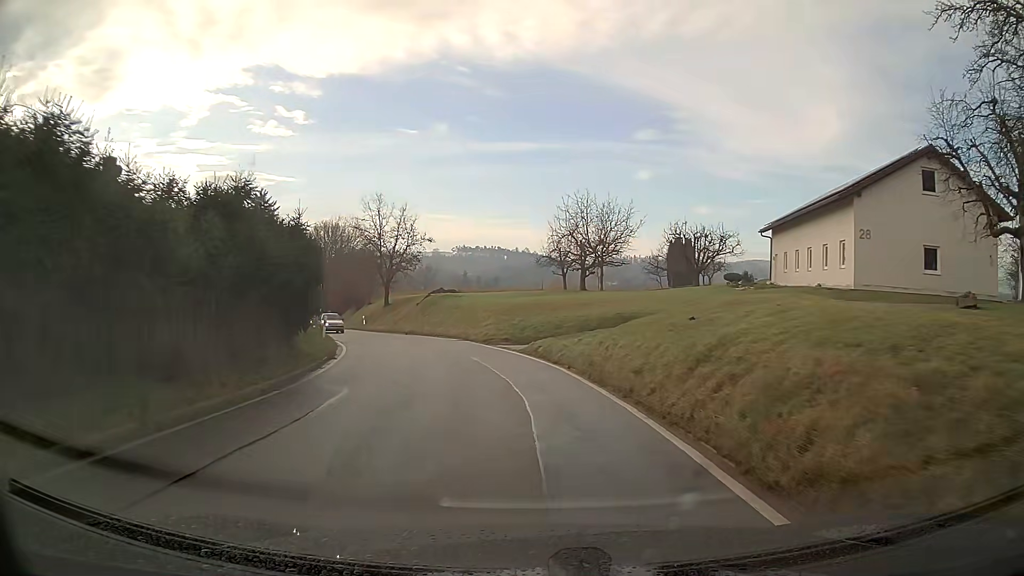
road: tertiary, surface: asphalt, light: Day
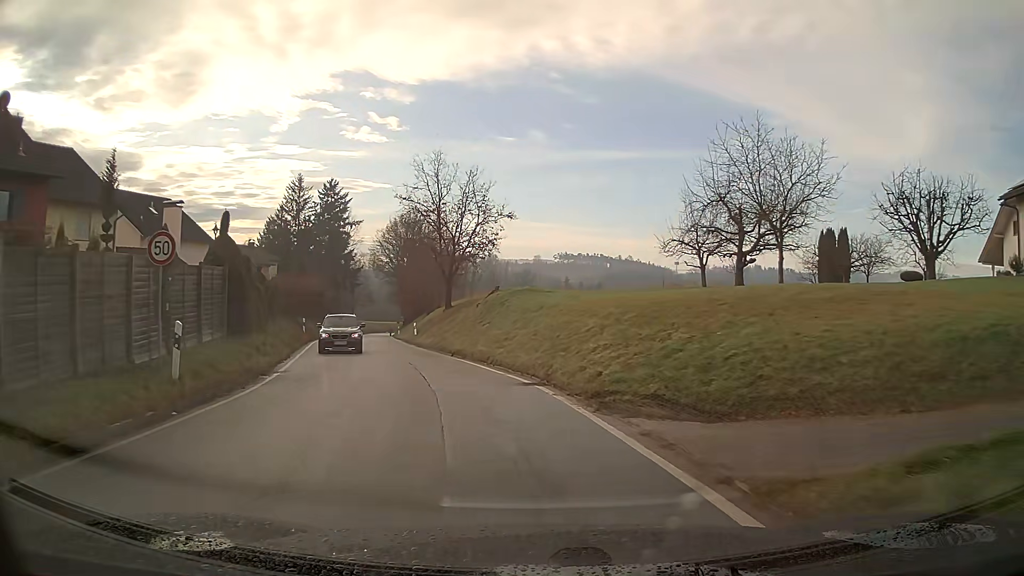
(-1.3, +18.8) m; -10°
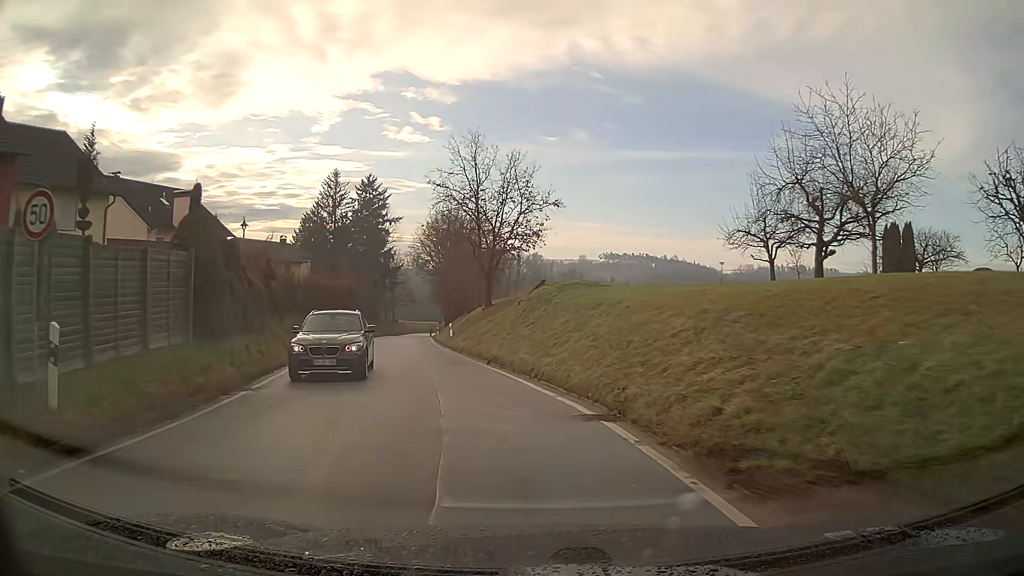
(-0.1, +4.6) m; -3°
